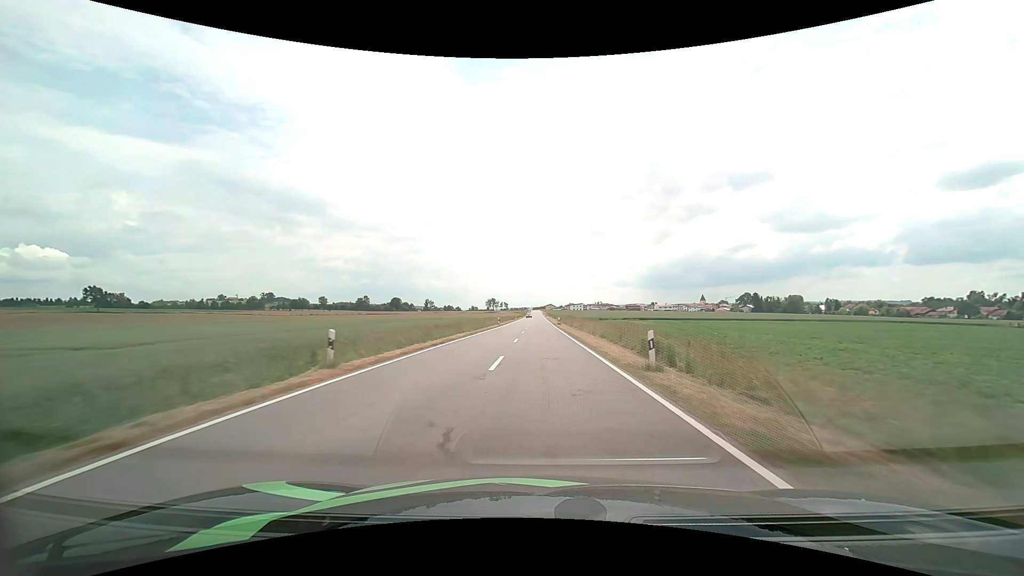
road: tertiary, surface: asphalt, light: Day
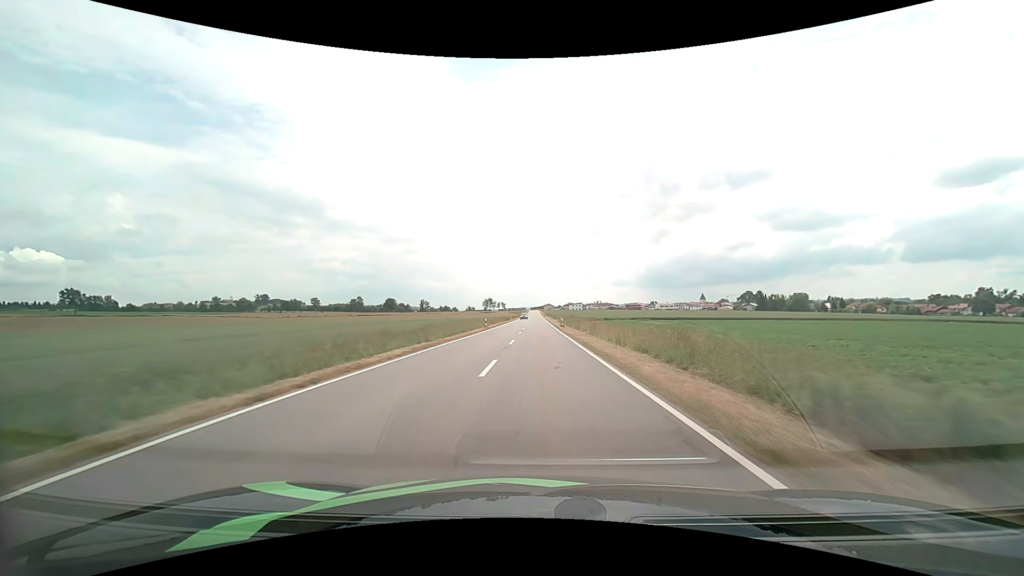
(0.0, +13.5) m; 0°
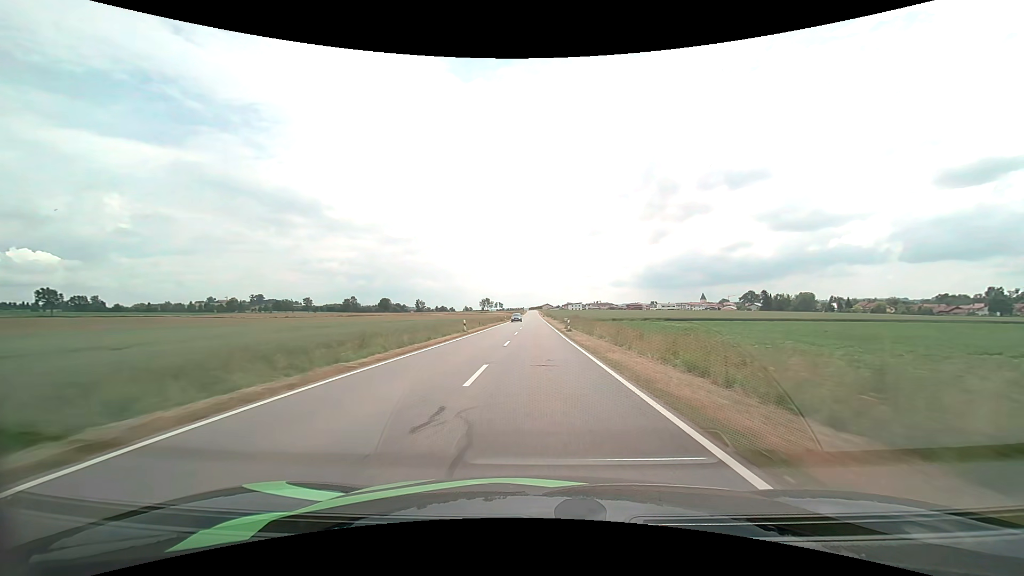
(0.0, +13.6) m; 0°
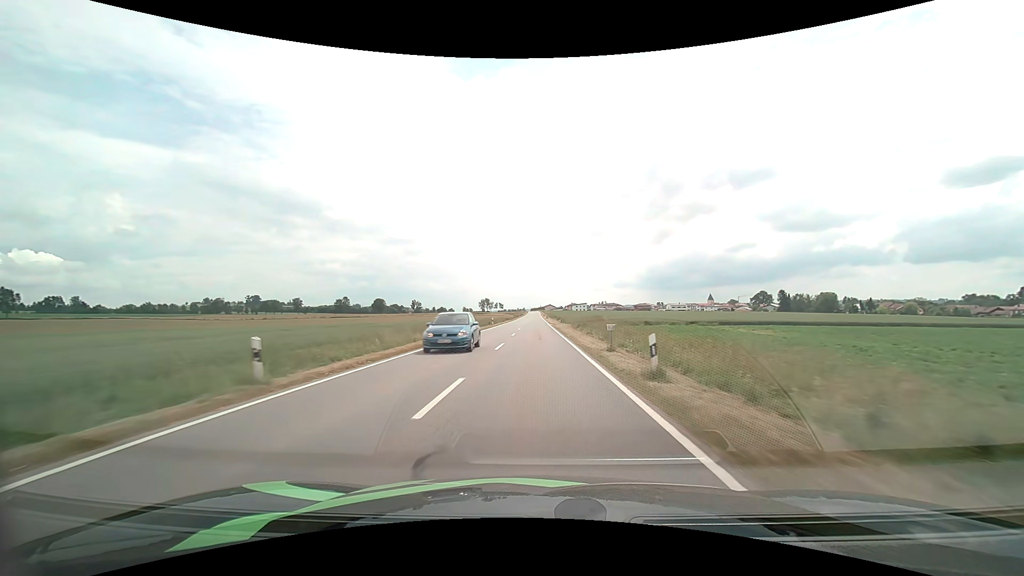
(0.0, +27.8) m; 0°
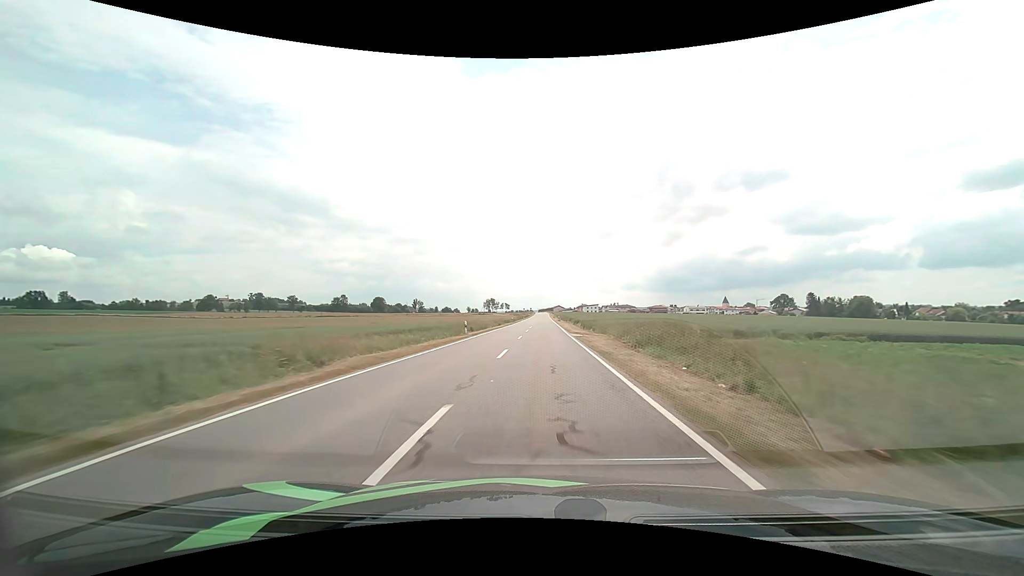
(-0.3, +28.3) m; -1°
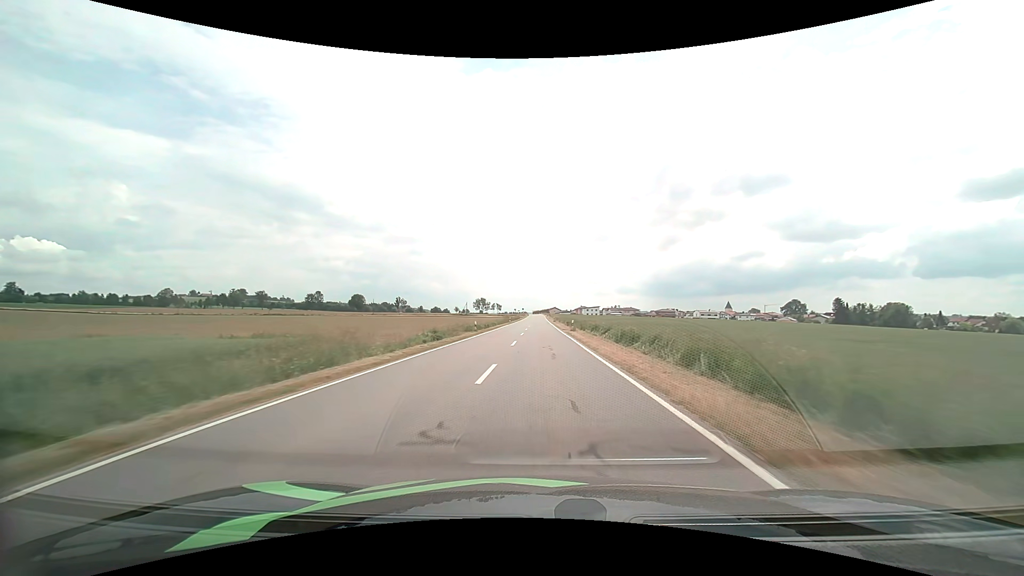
(+0.2, +43.4) m; +1°
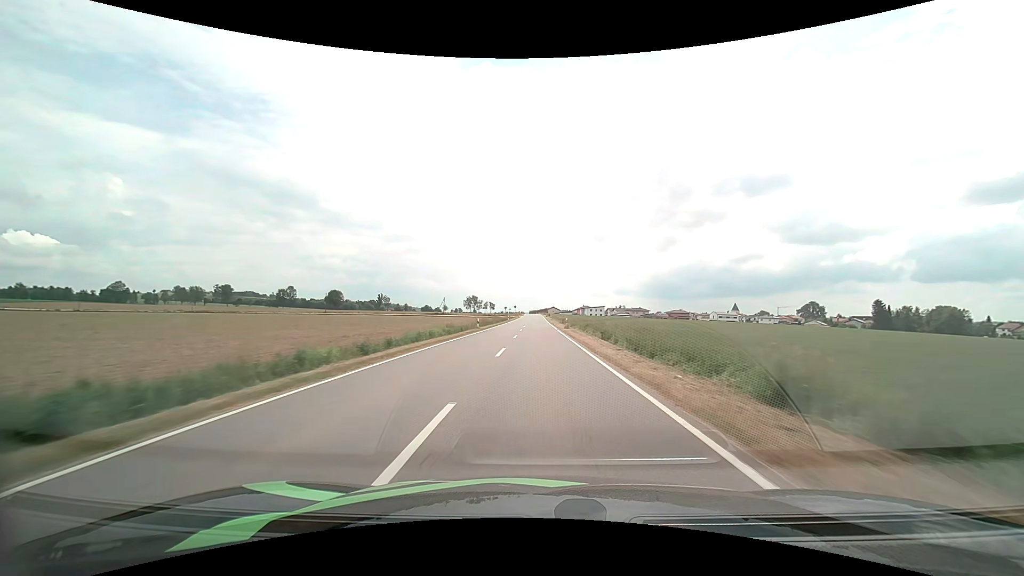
(0.0, +44.1) m; 0°
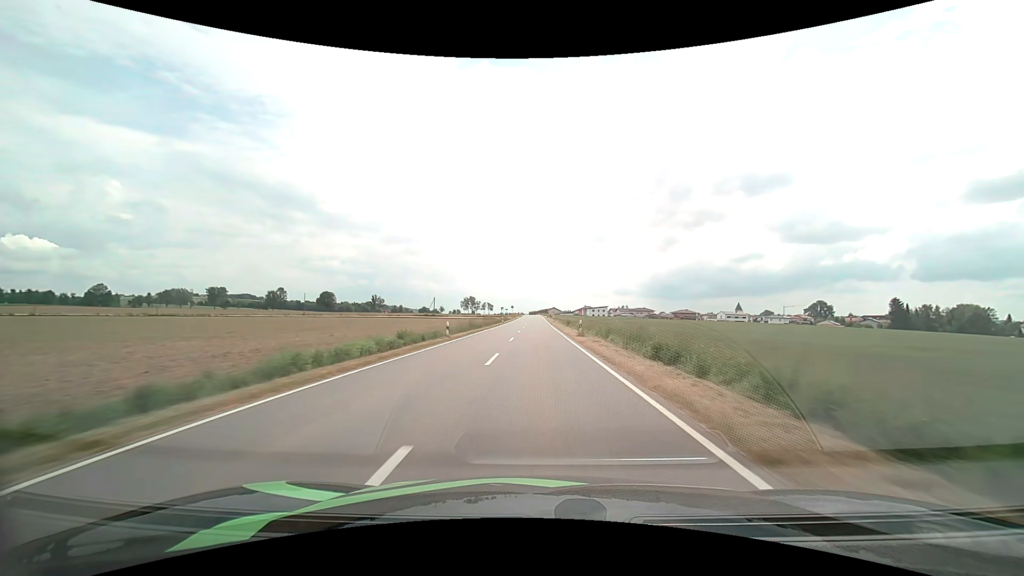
(0.0, +14.8) m; 0°
(0, +10) (0, +20) (0, +30) (0, +40) (0, +50) (0, +60) (0, +70) (0, +80) (0, +90) (0, +100) m
